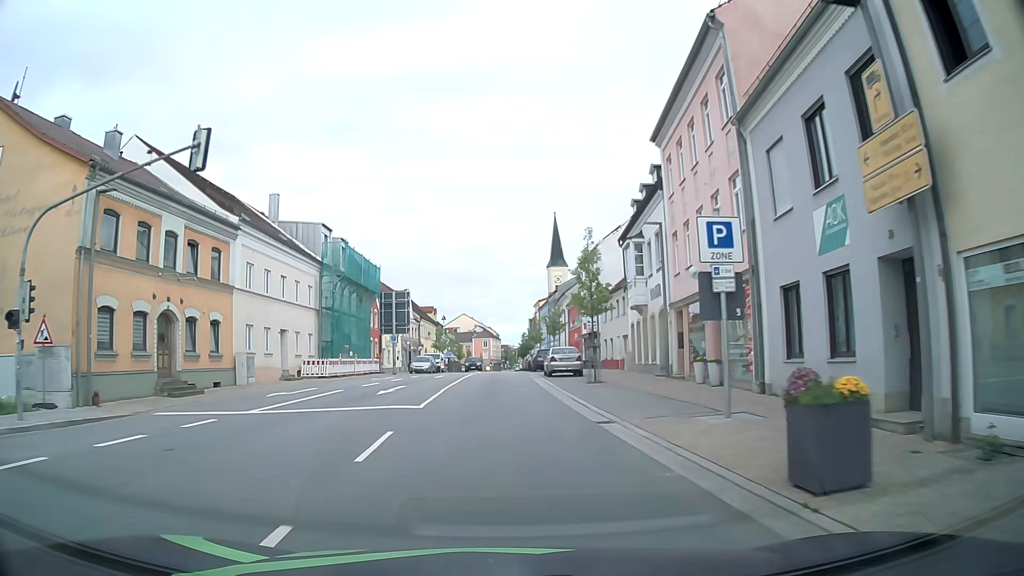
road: primary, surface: asphalt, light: Day
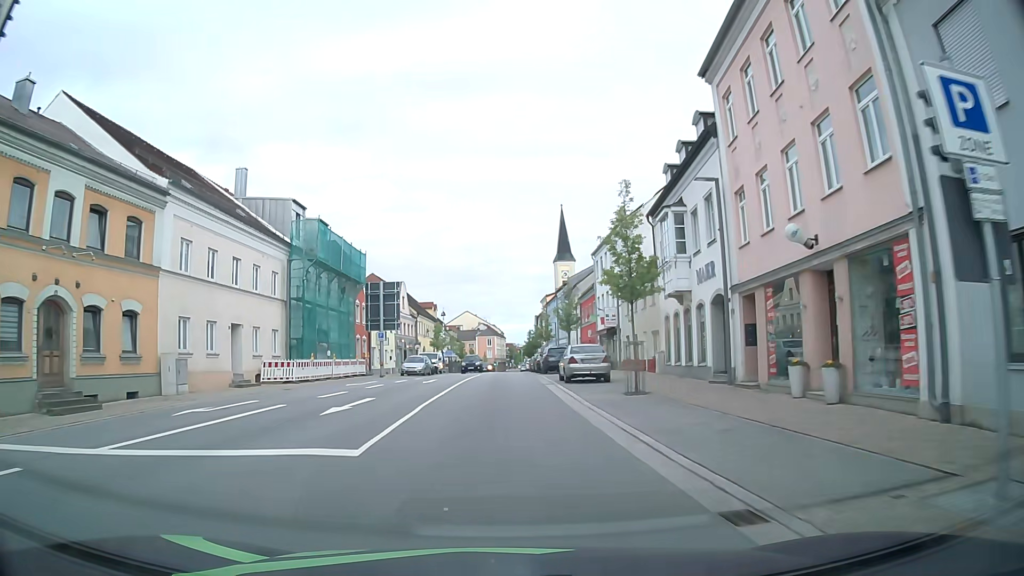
(0.0, +7.1) m; -1°
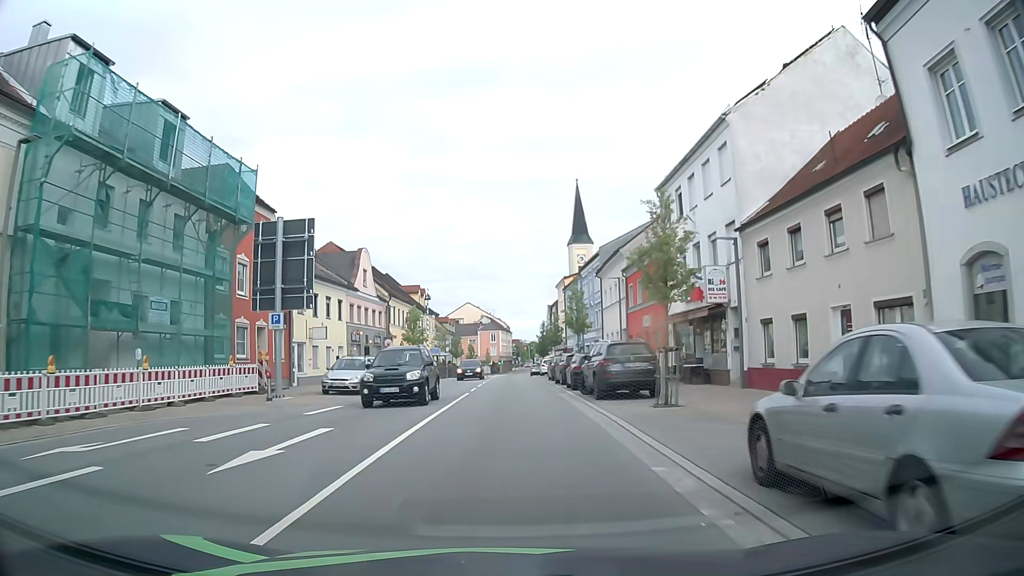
(-0.3, +21.9) m; -1°
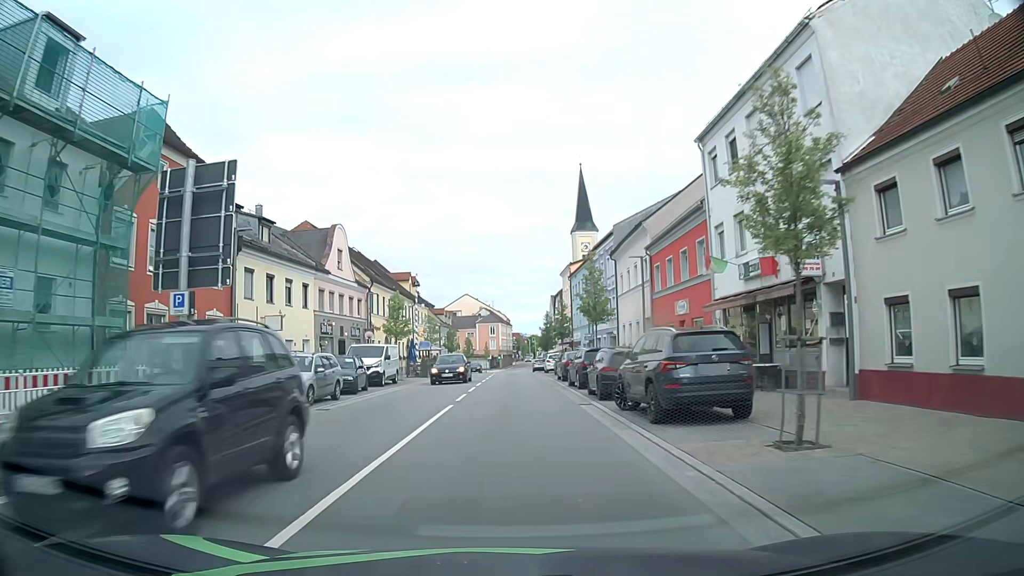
(0.0, +7.4) m; +1°
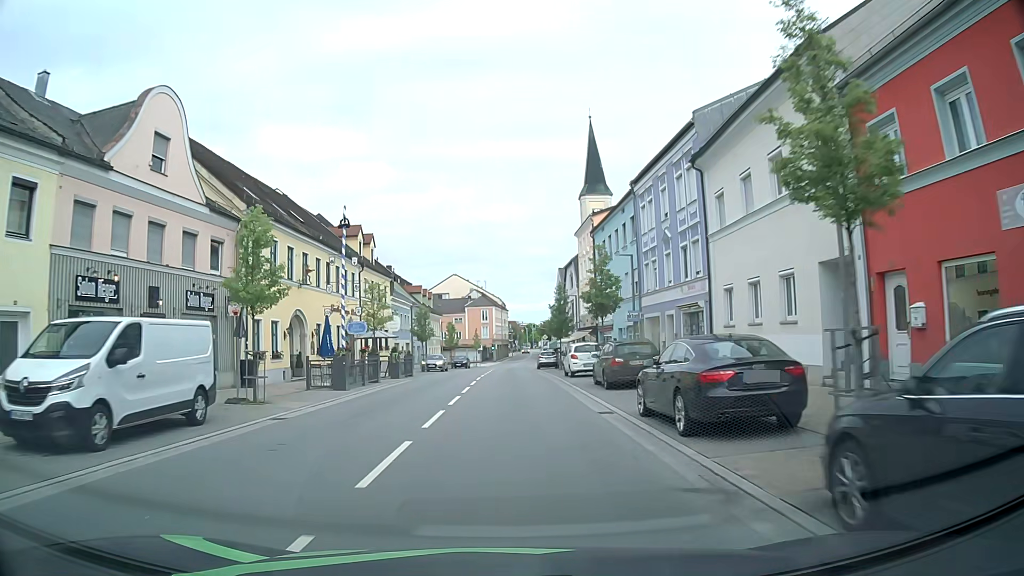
(-0.2, +22.3) m; -1°
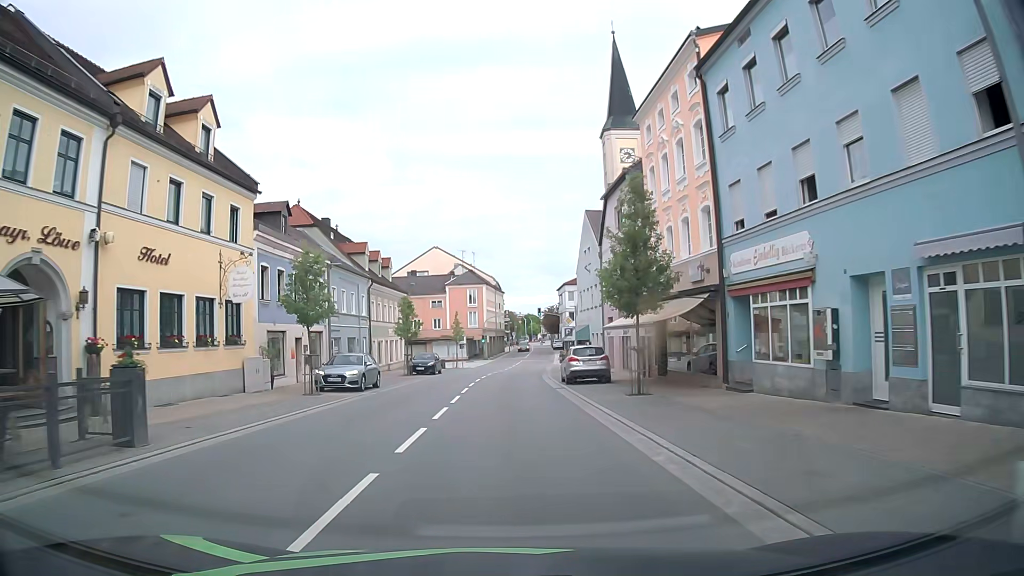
(+0.4, +29.6) m; +2°
